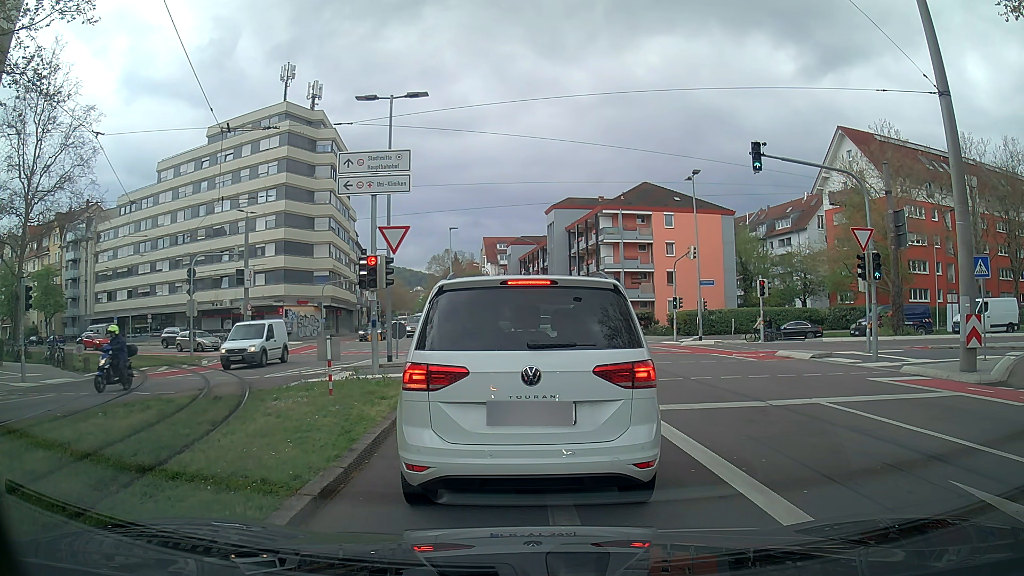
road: secondary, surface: asphalt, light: Day
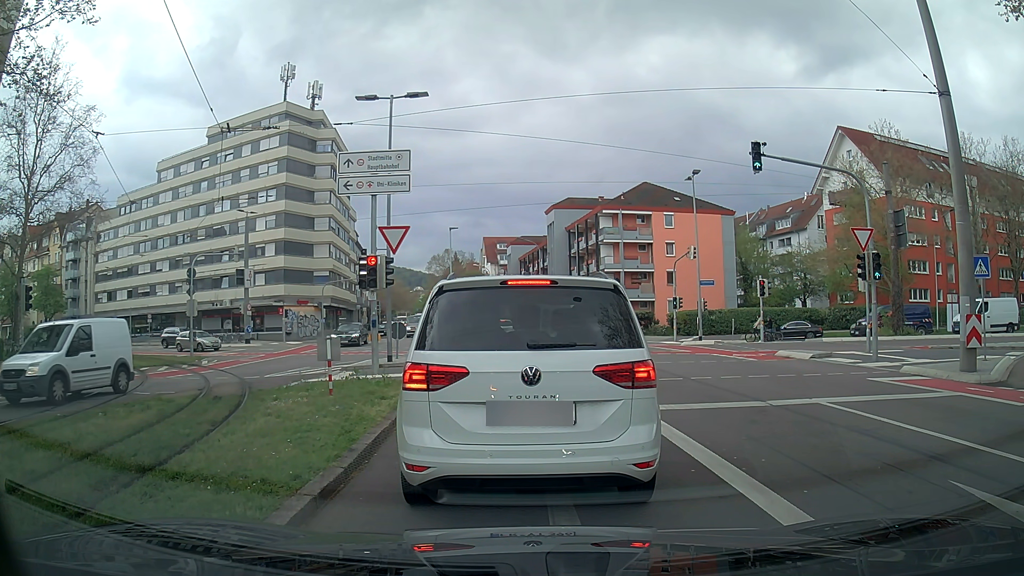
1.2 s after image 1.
(0.0, 0.0) m; 0°
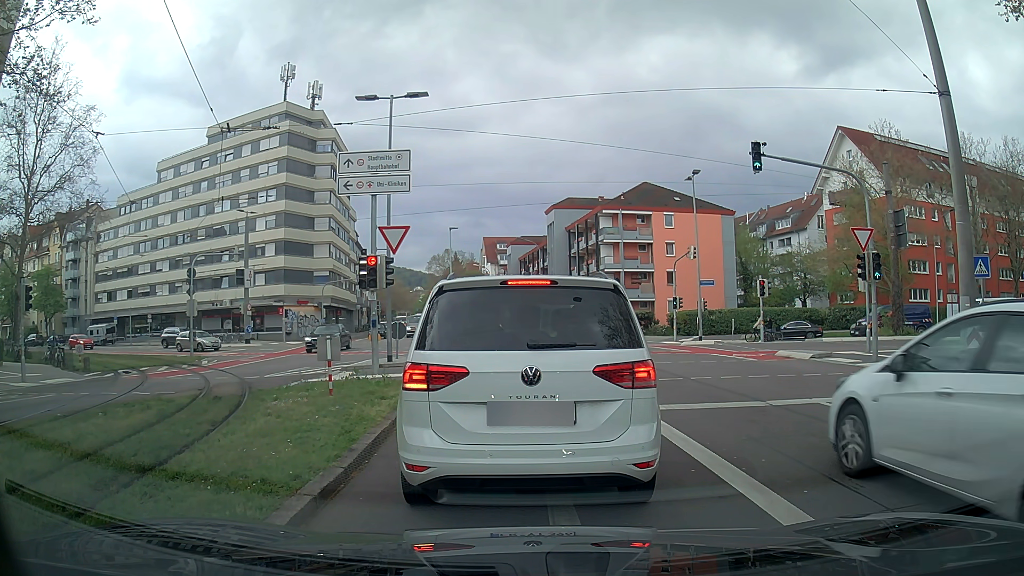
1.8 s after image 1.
(0.0, 0.0) m; 0°
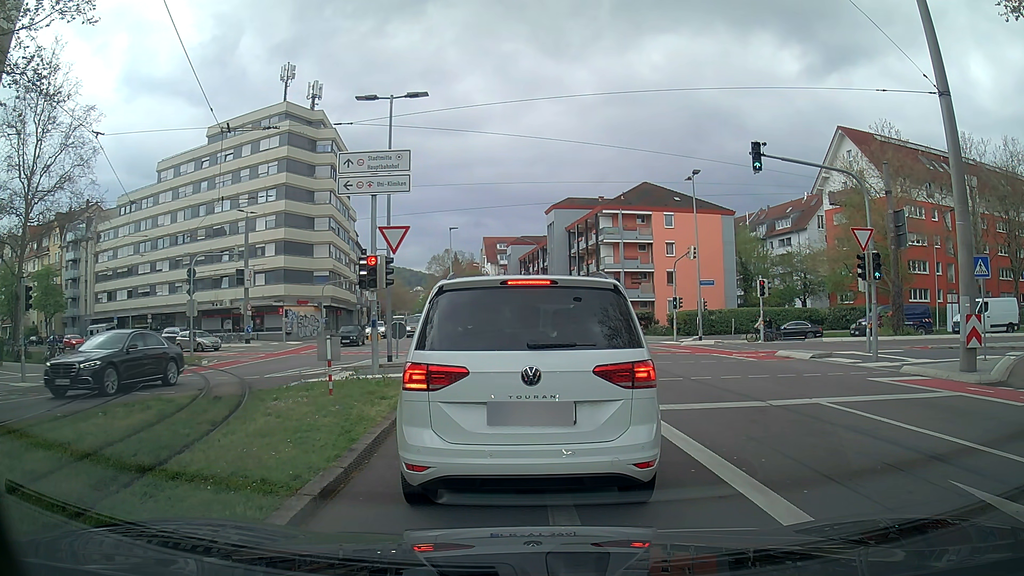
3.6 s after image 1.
(0.0, 0.0) m; 0°
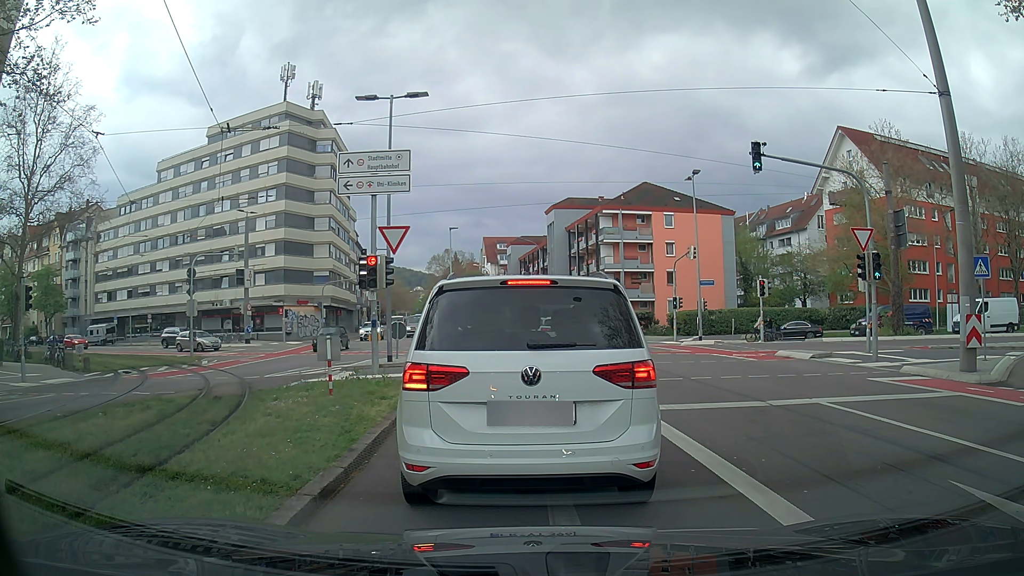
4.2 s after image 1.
(0.0, 0.0) m; 0°
